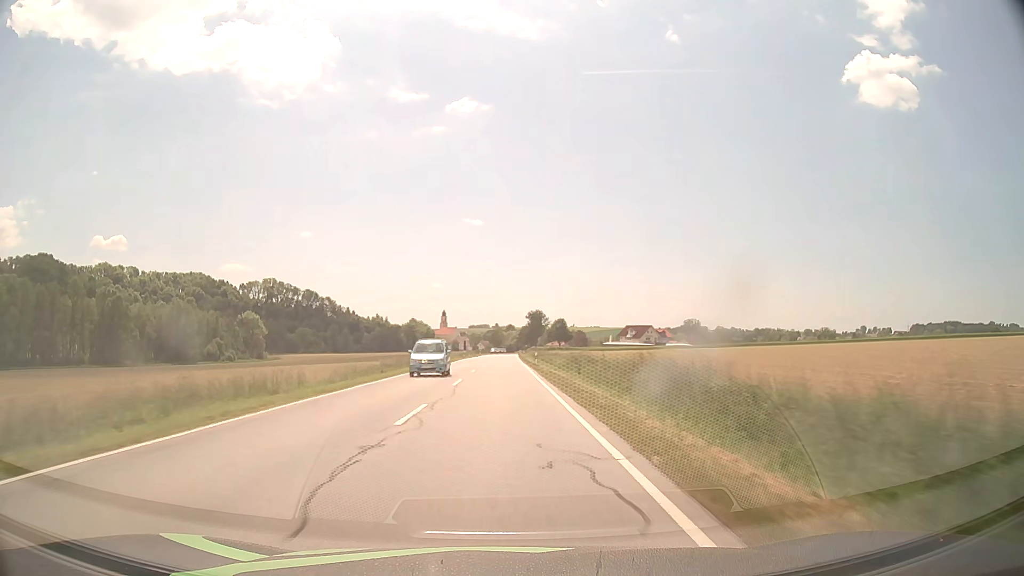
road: secondary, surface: asphalt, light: Day
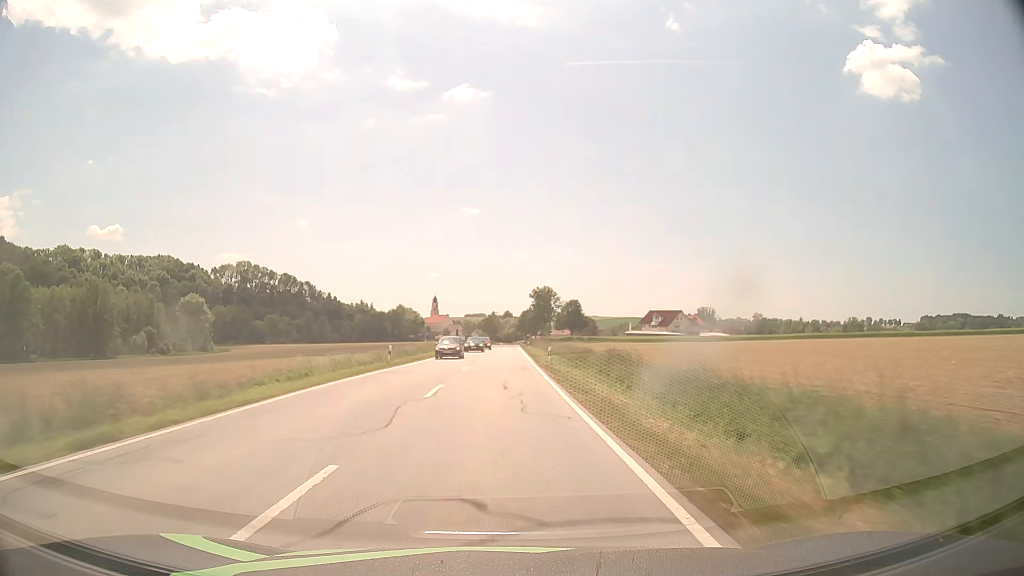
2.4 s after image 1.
(+0.2, +56.0) m; 0°
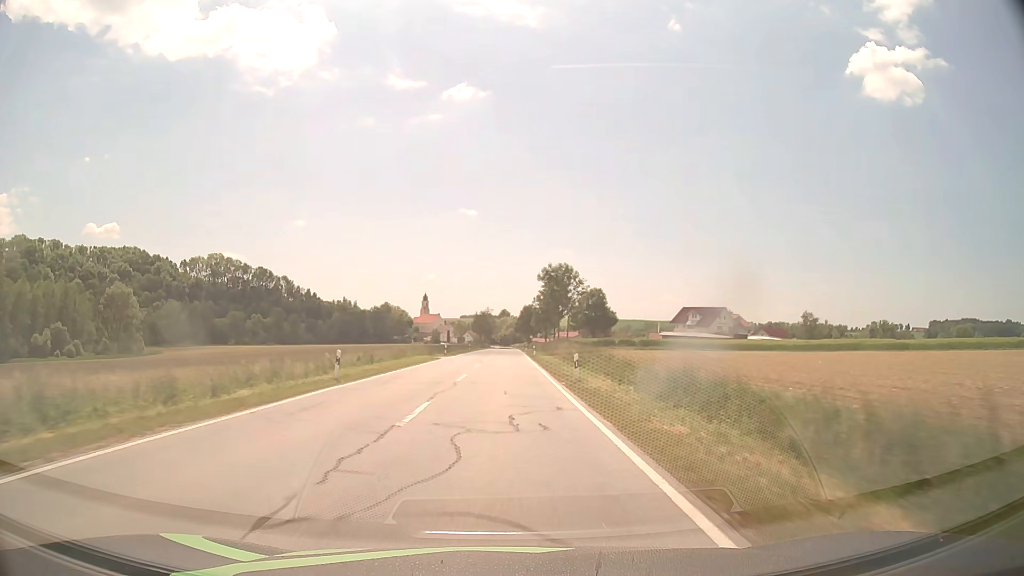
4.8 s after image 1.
(+0.1, +52.2) m; 0°
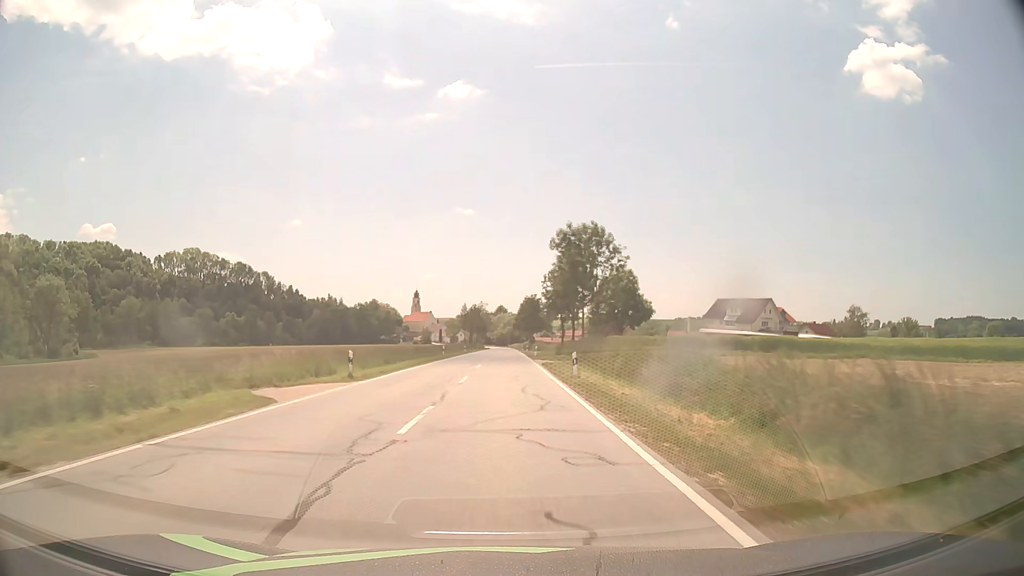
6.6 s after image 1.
(+0.1, +36.3) m; 0°
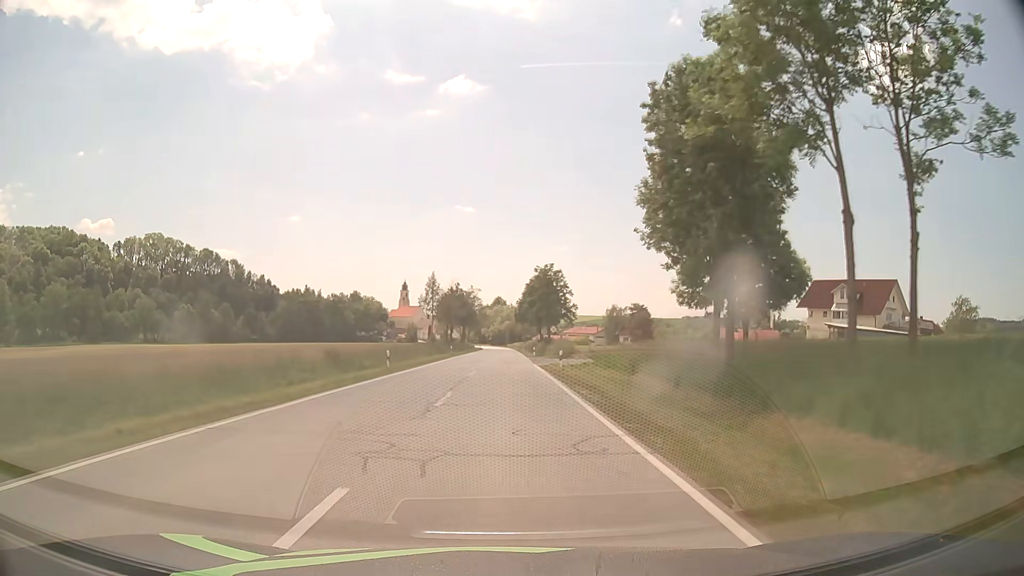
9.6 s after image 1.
(+0.2, +55.2) m; 0°
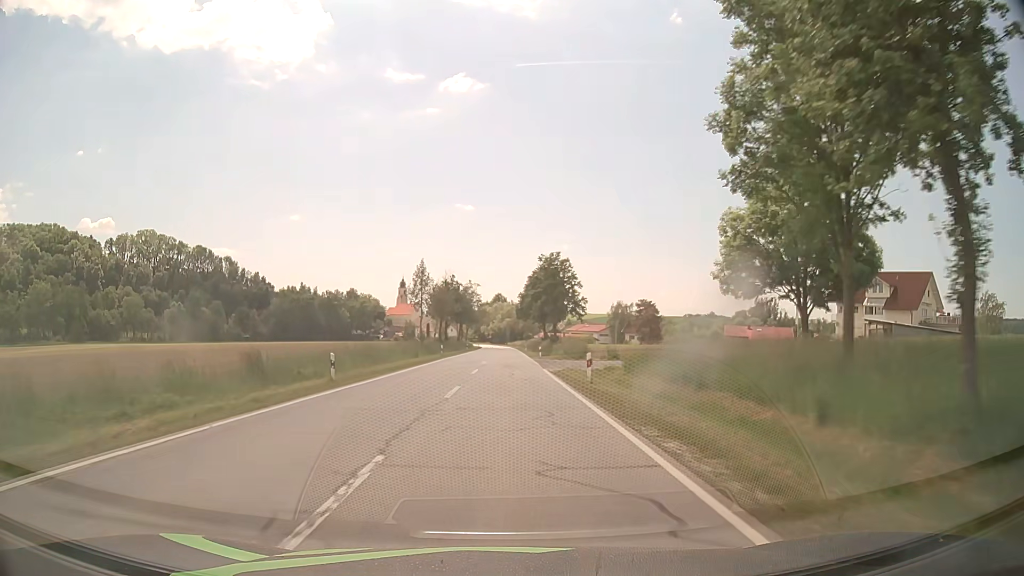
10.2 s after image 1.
(0.0, +10.3) m; 0°
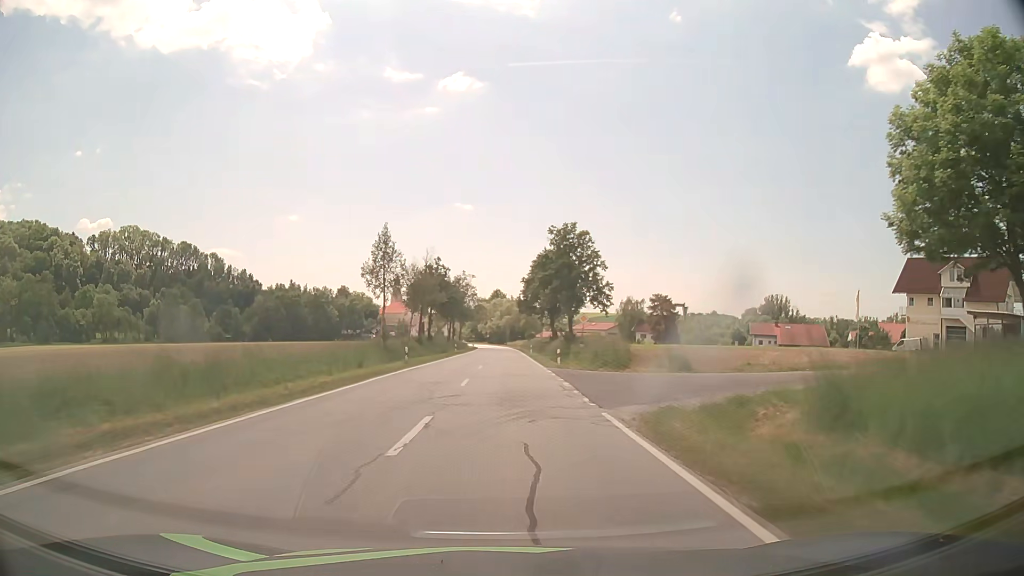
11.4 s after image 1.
(0.0, +19.8) m; 0°
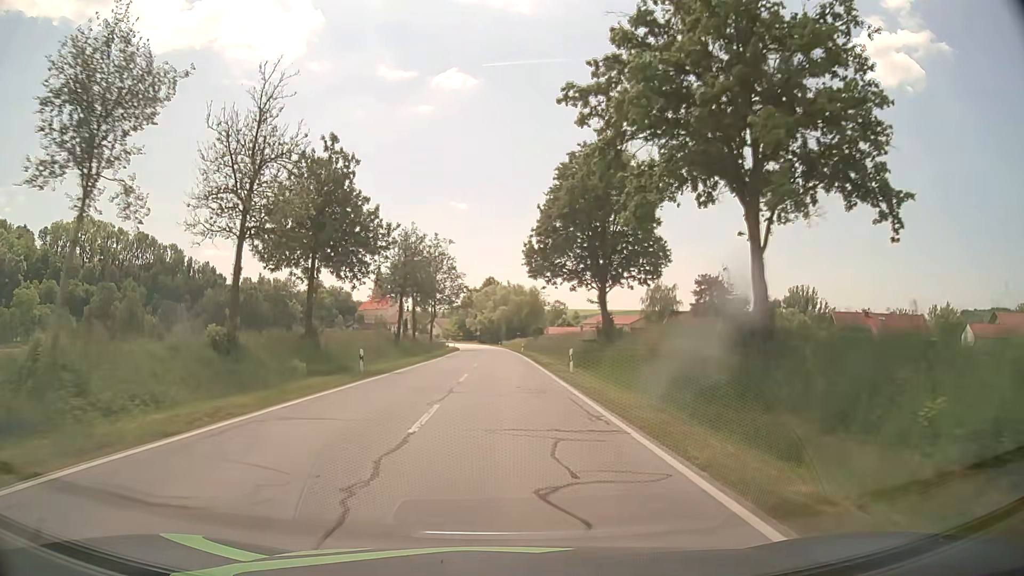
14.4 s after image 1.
(0.0, +45.6) m; 0°
(0, +10) (0, +20) (0, +30) (0, +40) (0, +50) (0, +60) (0, +70) (-1, +80) (-1, +90) (-2, +100) m
